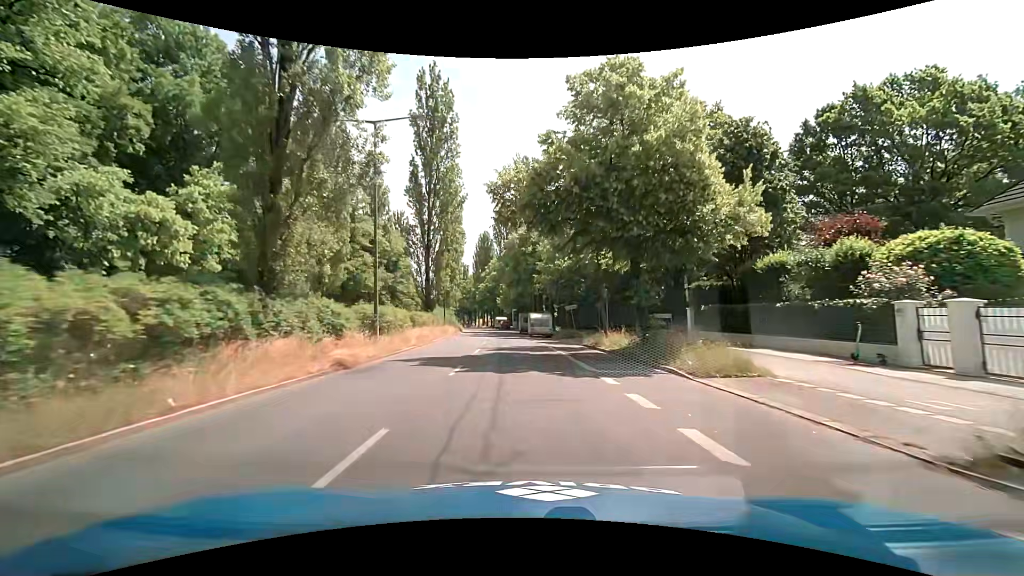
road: secondary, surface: asphalt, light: Day
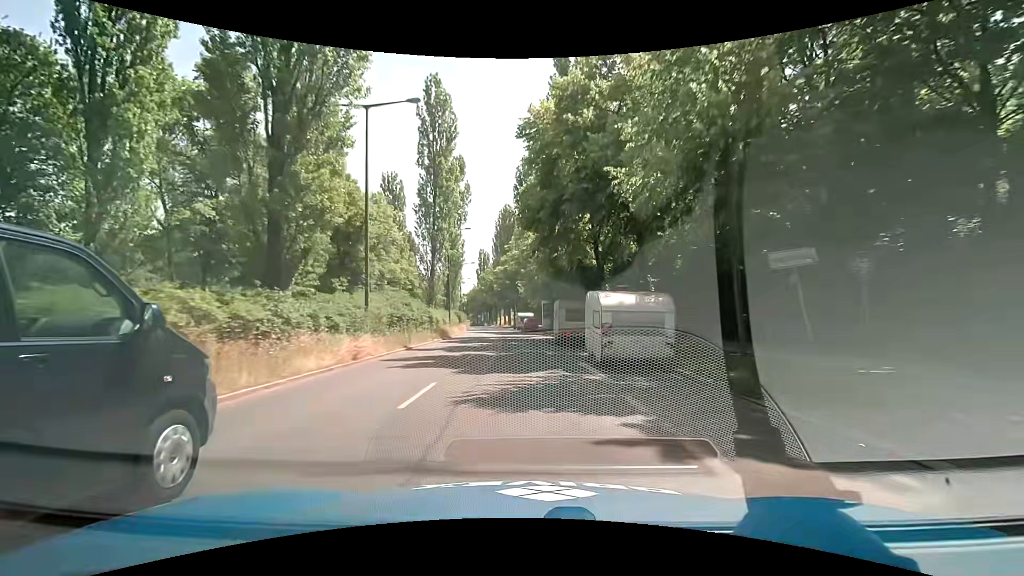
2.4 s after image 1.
(-0.9, +31.8) m; -3°
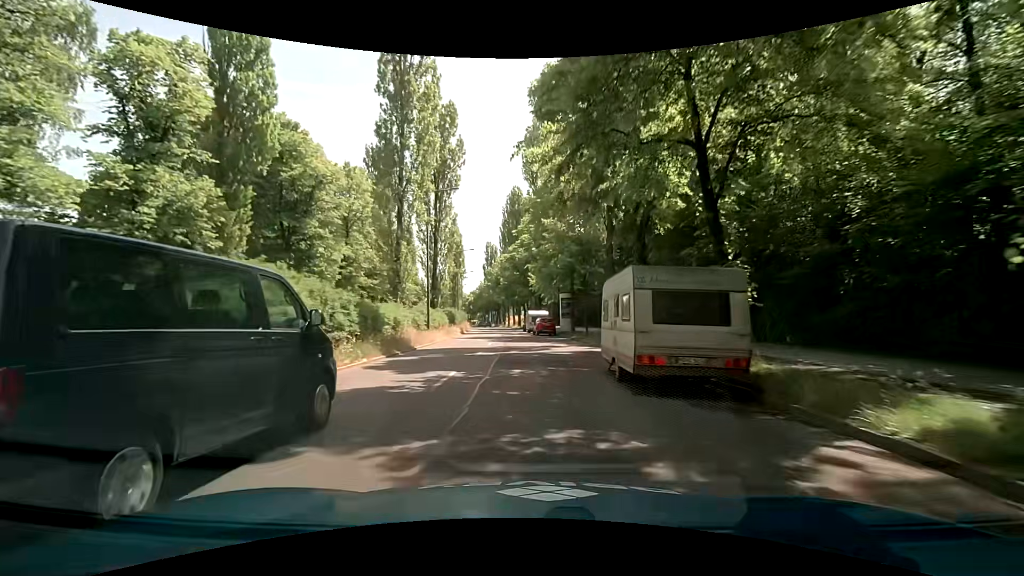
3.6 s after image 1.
(-0.3, +15.8) m; -1°
